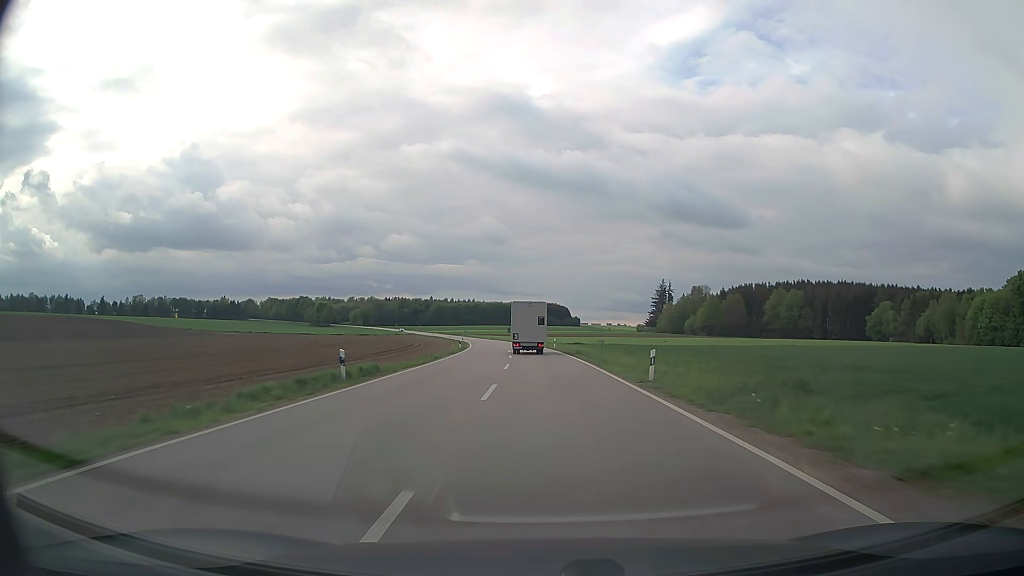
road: secondary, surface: asphalt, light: Day
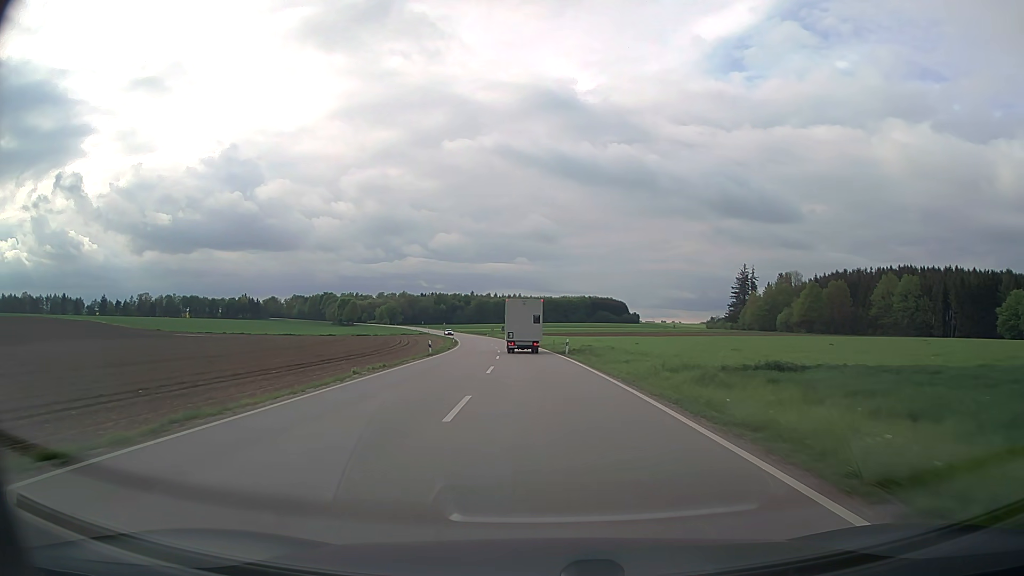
(-2.0, +63.6) m; -4°
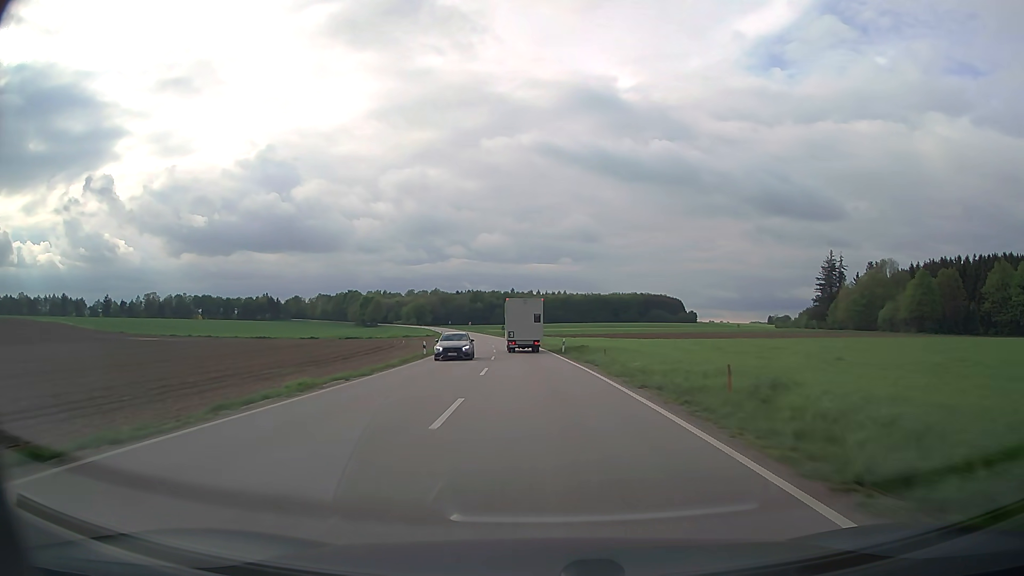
(-1.8, +48.9) m; -4°
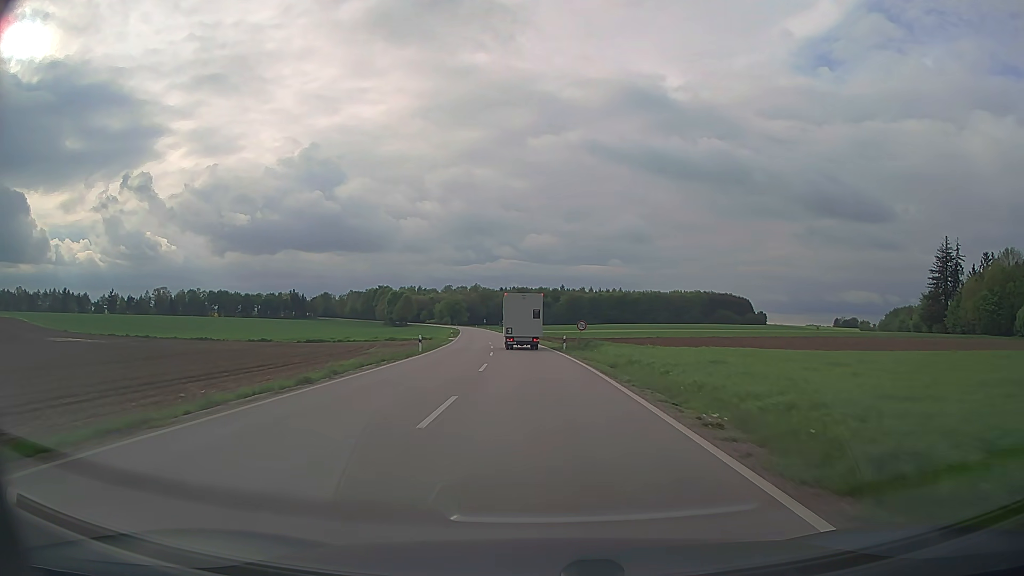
(-1.8, +48.4) m; -4°
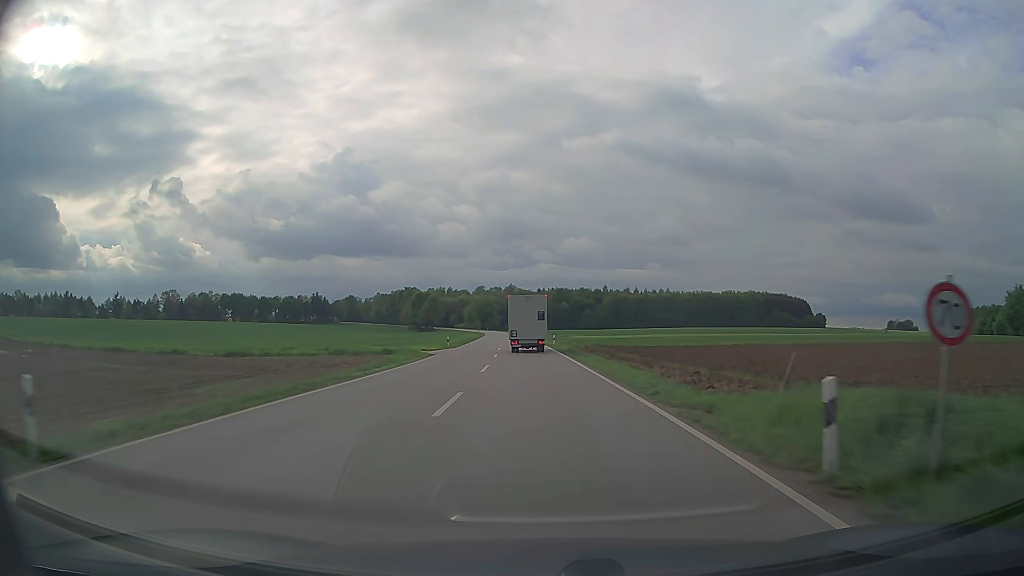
(-1.0, +34.7) m; -3°
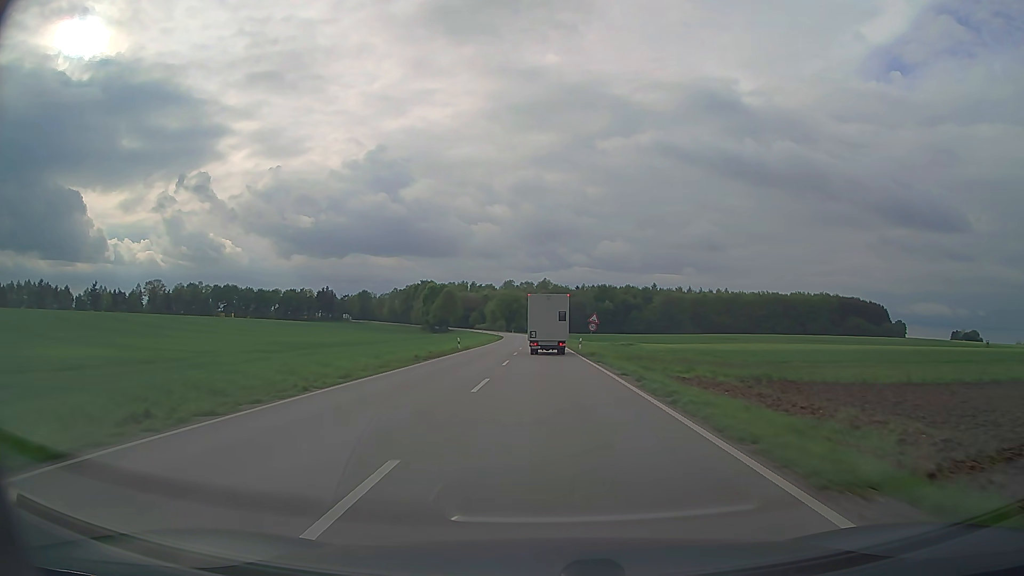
(-2.0, +56.1) m; -3°
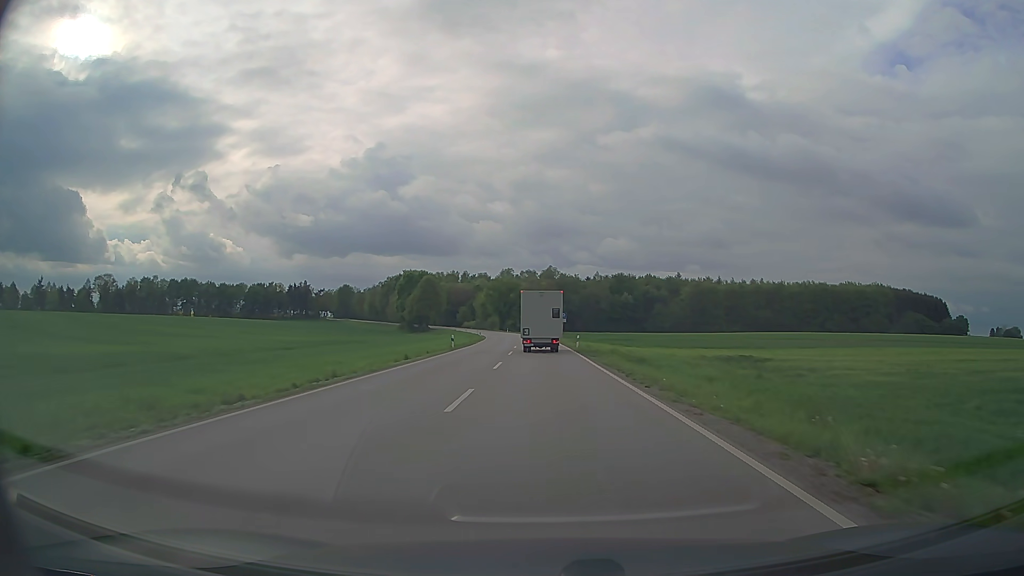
(-0.1, +51.6) m; 0°
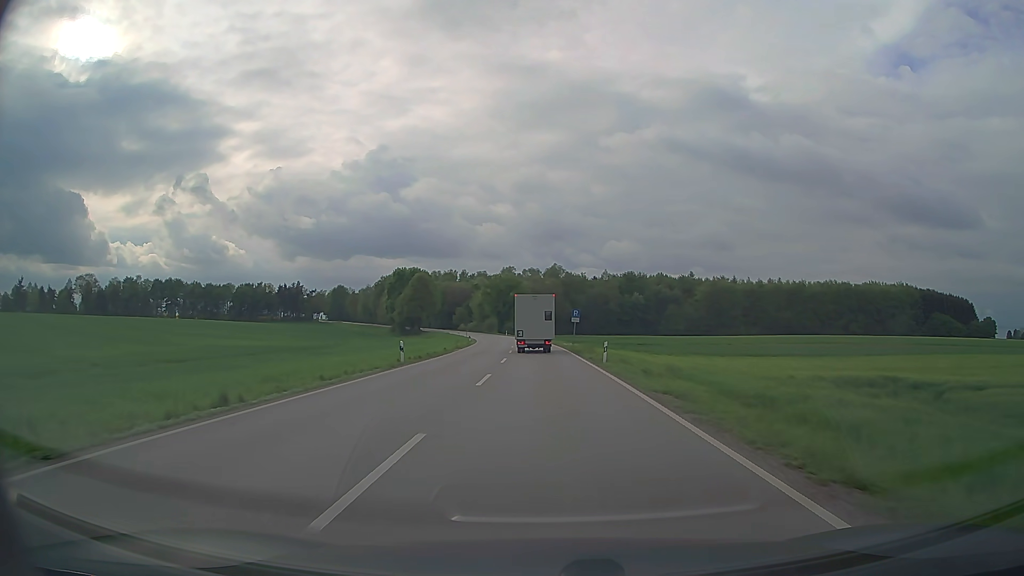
(-0.1, +18.4) m; 0°
(0, +10) (0, +20) (0, +30) (-1, +40) (-1, +50) (-1, +60) (-2, +70) (-3, +80) (-4, +90) (-5, +100) m
